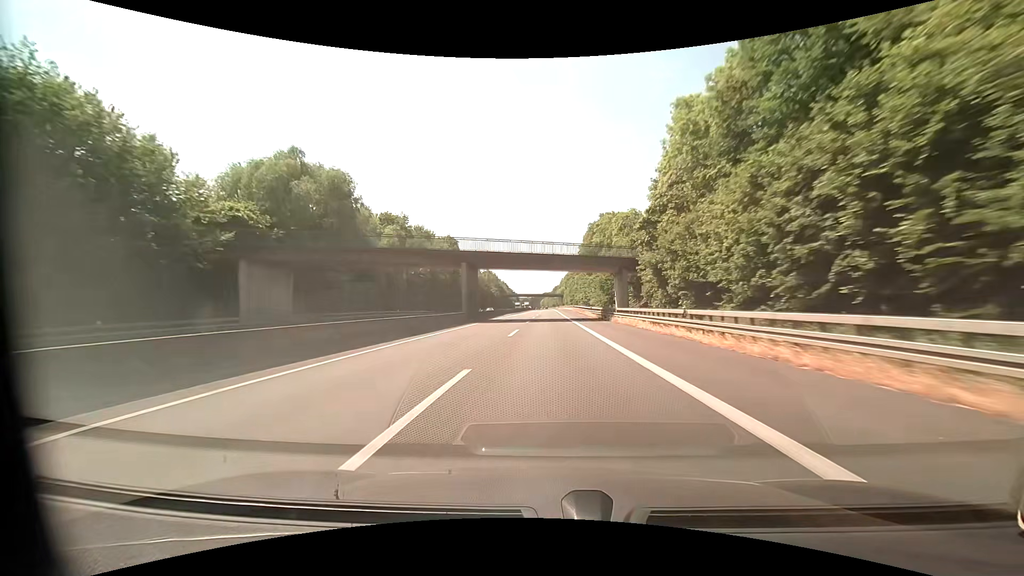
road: motorway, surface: asphalt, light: Day
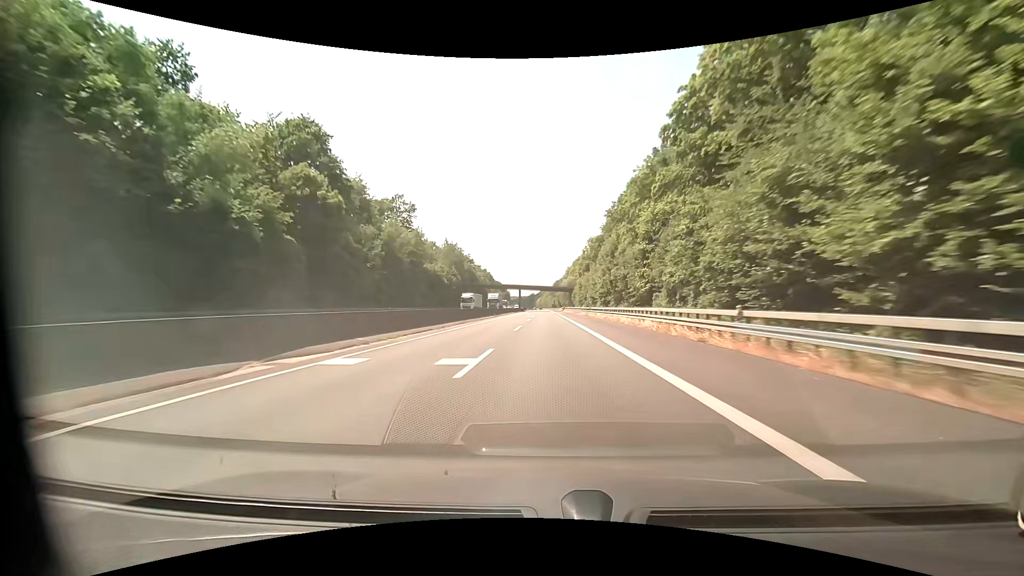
(+0.4, +102.8) m; 0°
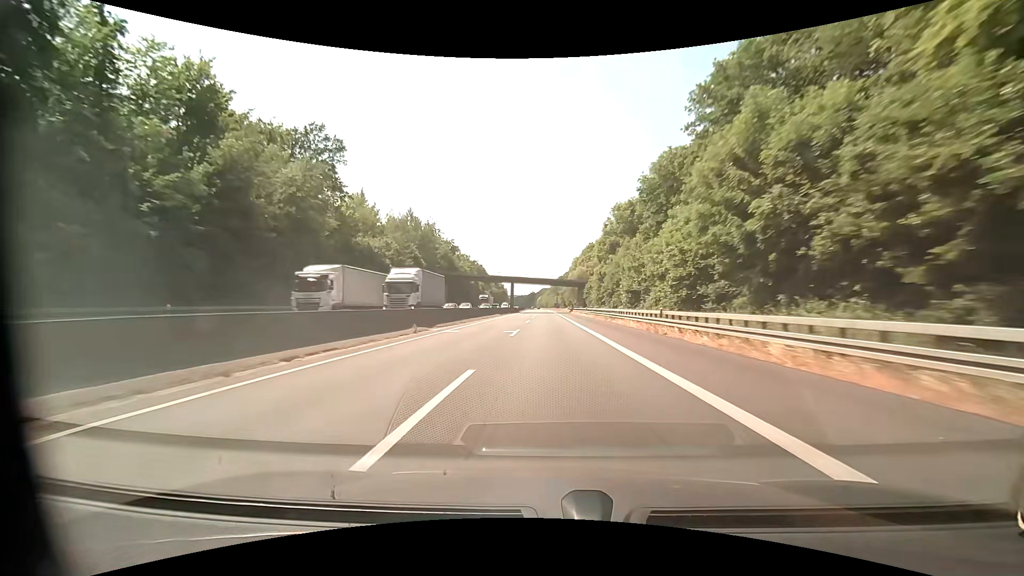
(0.0, +41.1) m; 0°
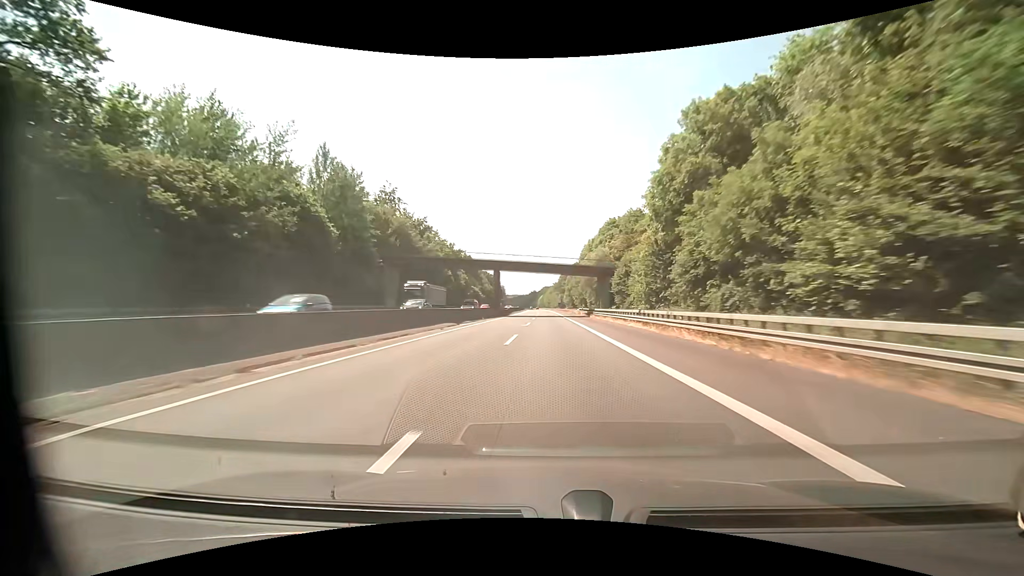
(-0.1, +41.1) m; 0°
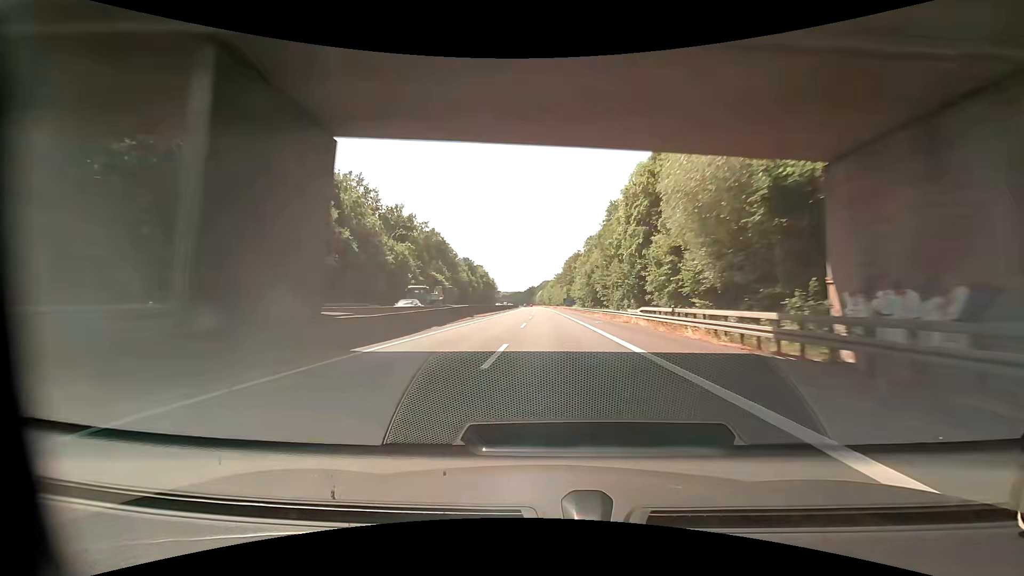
(+0.1, +60.8) m; 0°
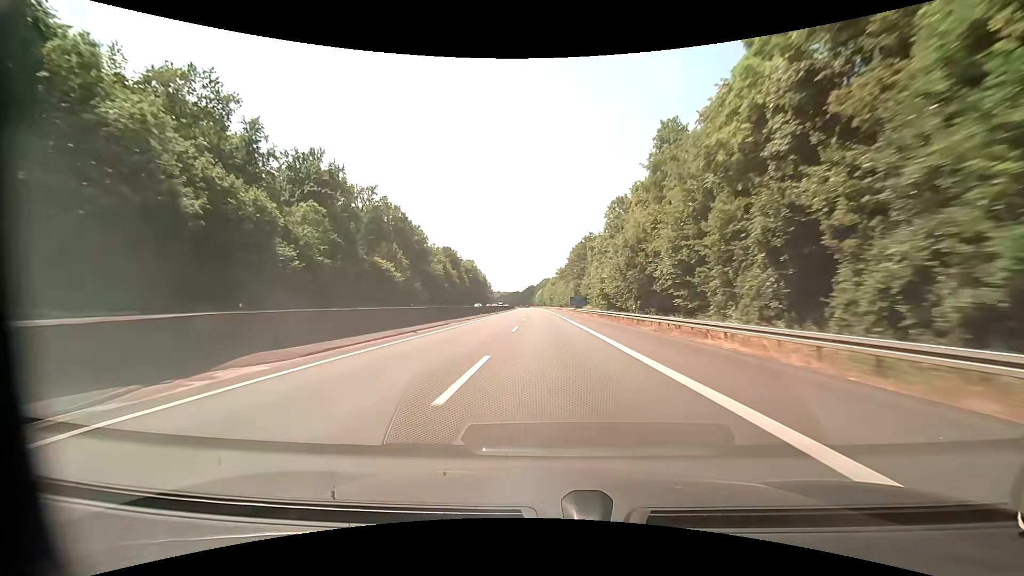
(+0.2, +39.3) m; 0°
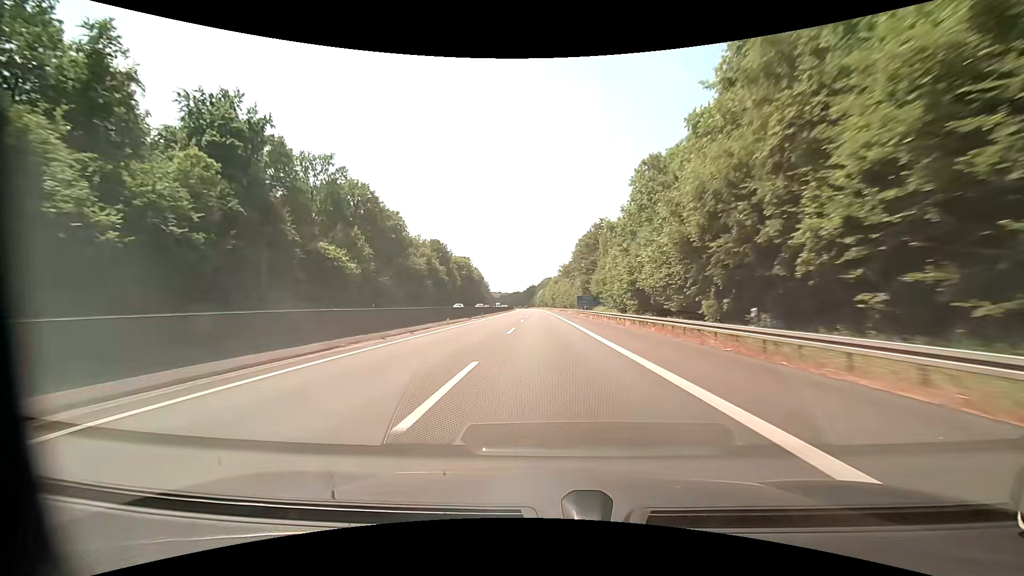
(0.0, +19.4) m; 0°
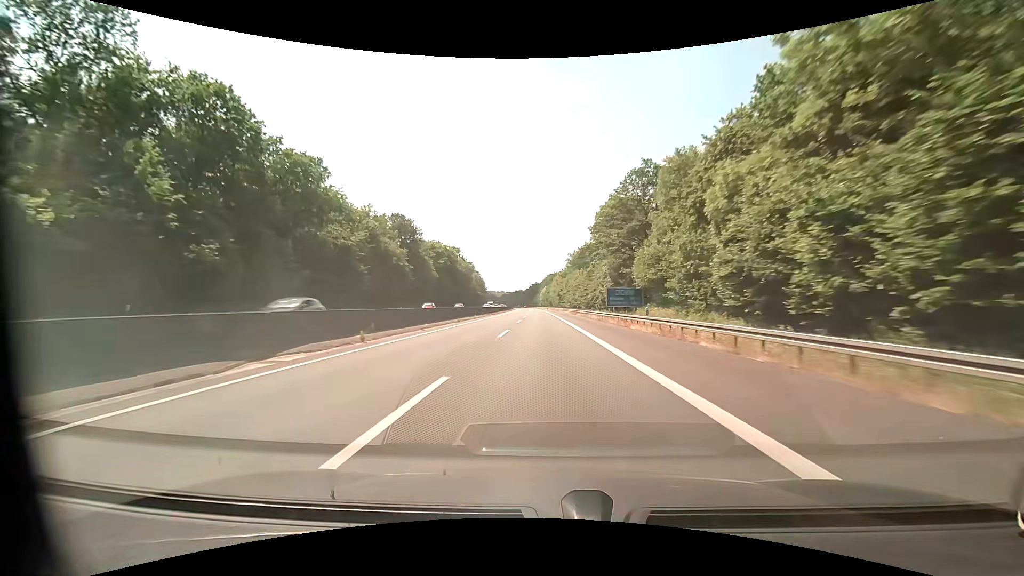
(-0.1, +38.6) m; 0°
(0, +10) (0, +20) (0, +30) (0, +40) (0, +50) (-1, +60) (-1, +70) (-1, +80) (-1, +90) (-2, +100) m
